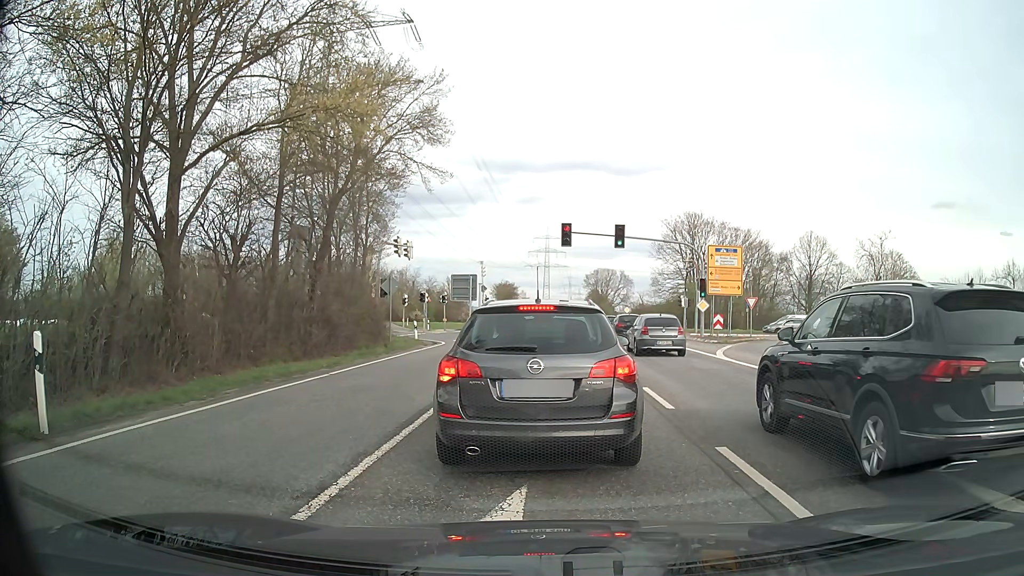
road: secondary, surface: asphalt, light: Day
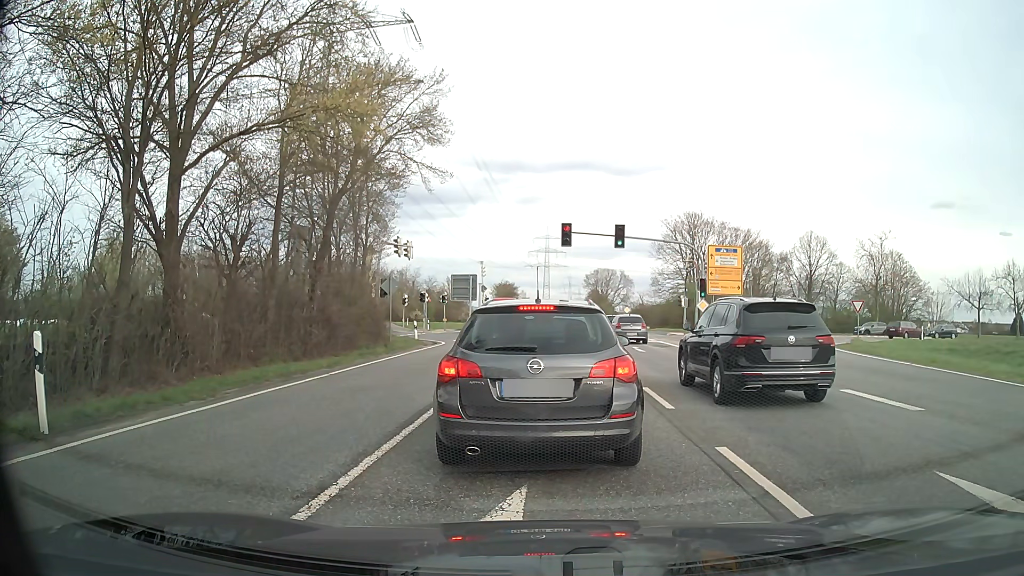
(0.0, 0.0) m; 0°
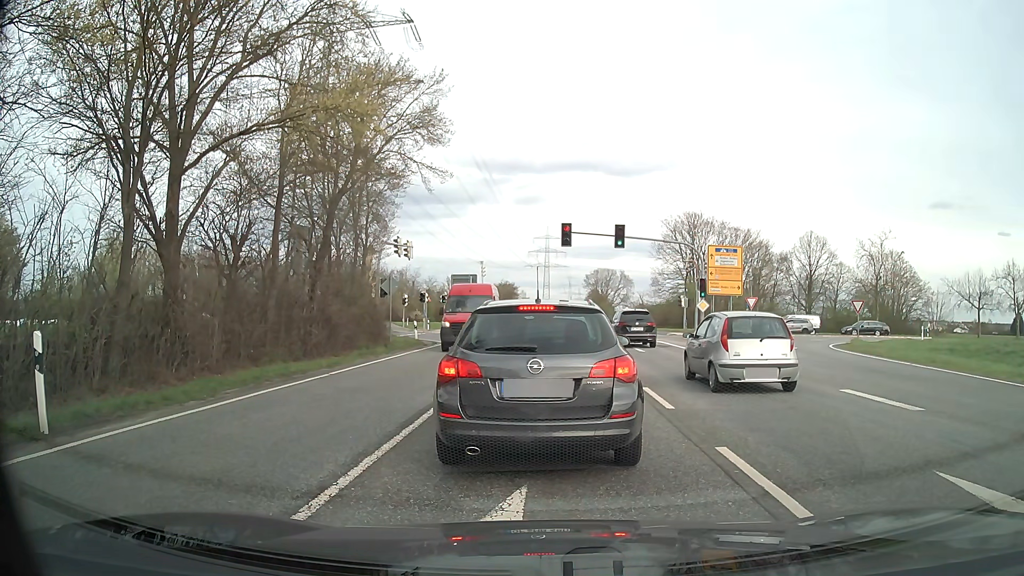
(0.0, 0.0) m; 0°
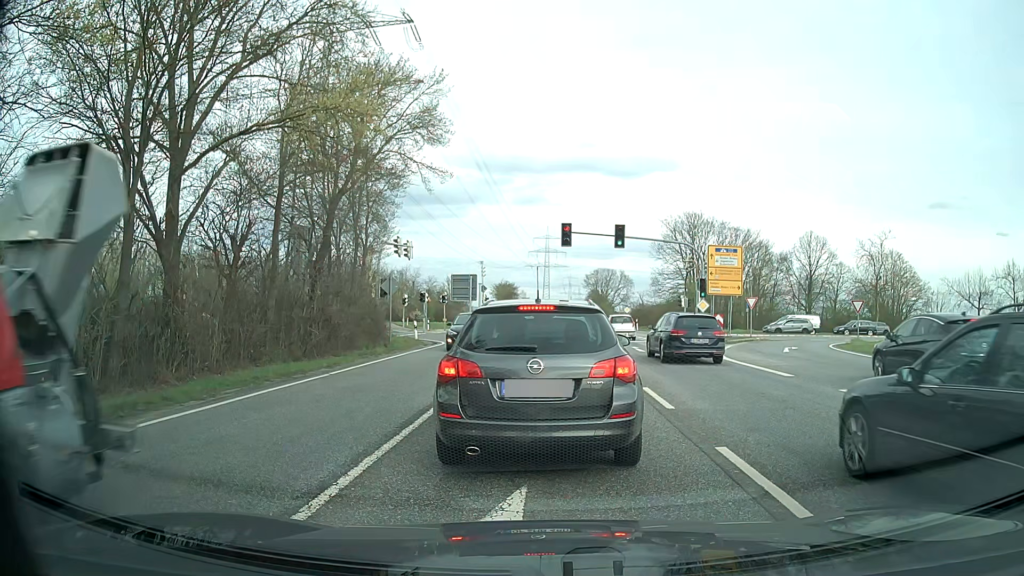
(0.0, 0.0) m; 0°
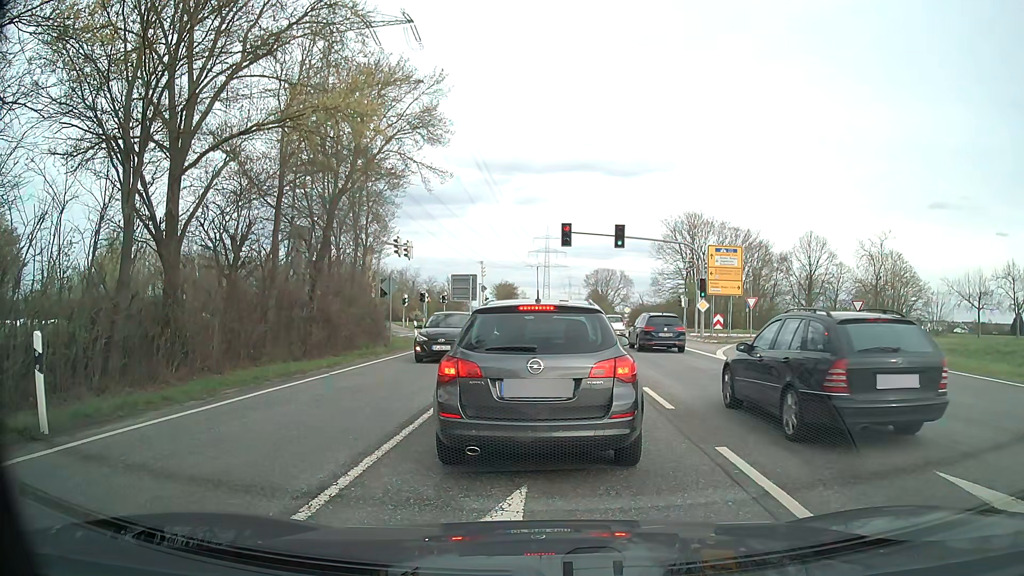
(0.0, 0.0) m; 0°
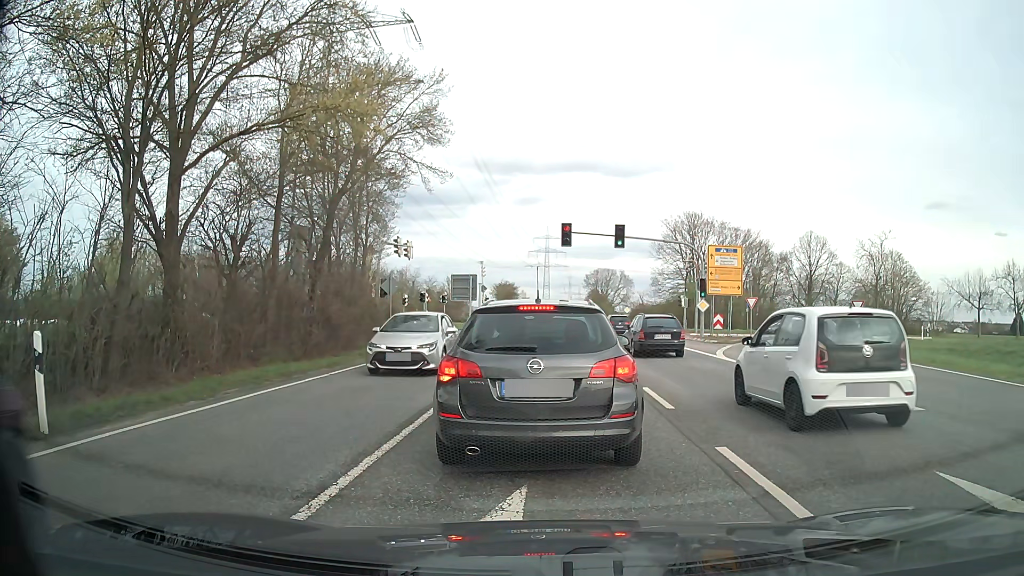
(0.0, 0.0) m; 0°
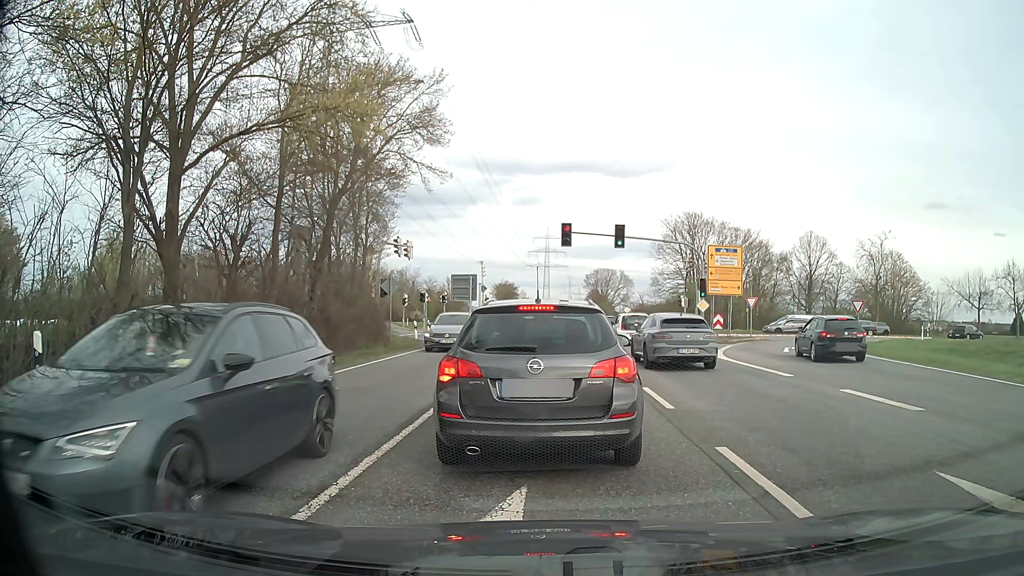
(0.0, 0.0) m; 0°
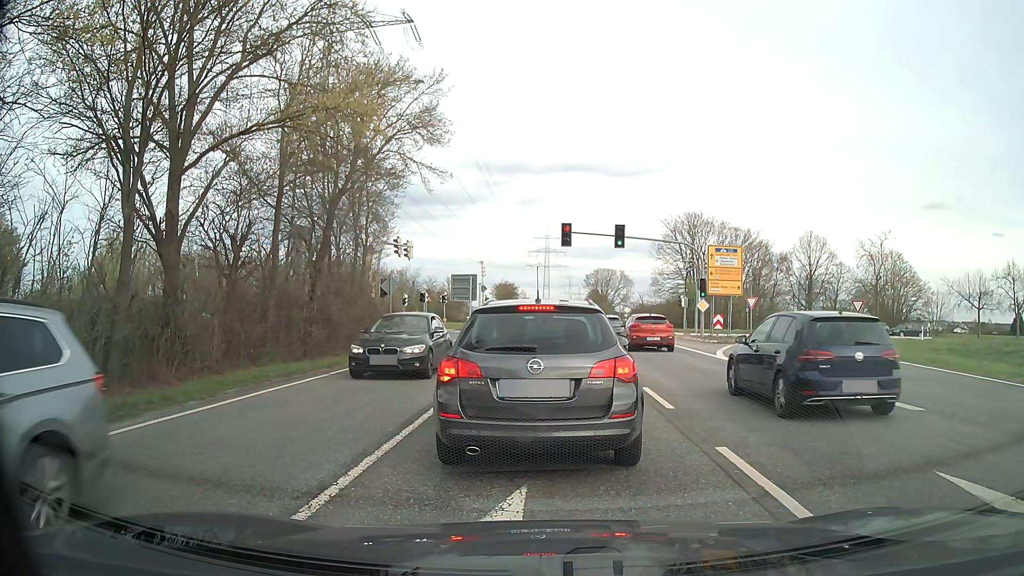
(0.0, 0.0) m; 0°
(0, +10) (+1, +20) (+1, +30) (+2, +40) (+1, +50) (-6, +58) (-15, +60) (-25, +59) (-35, +58) (-45, +58) m
